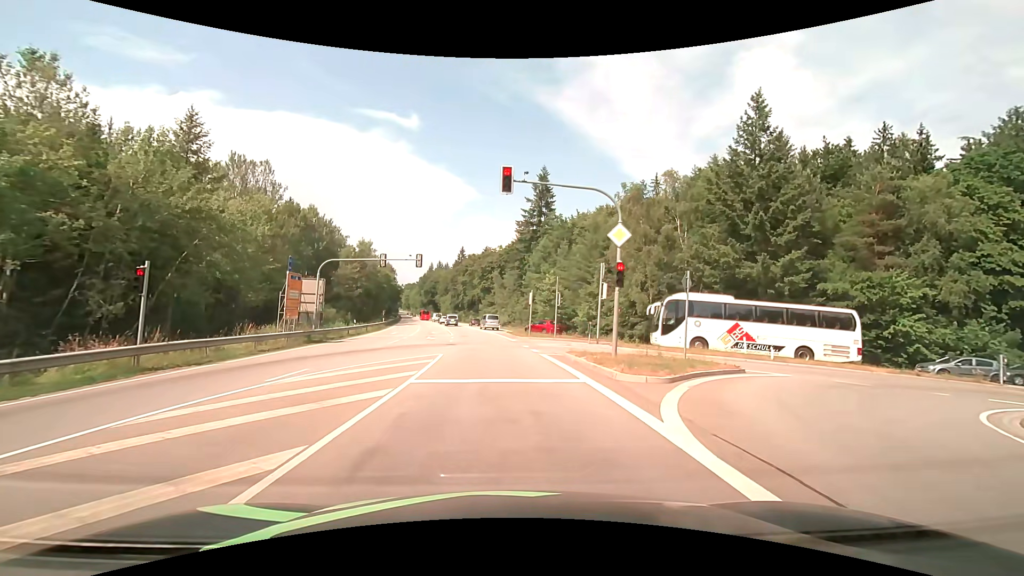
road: secondary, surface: asphalt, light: Day
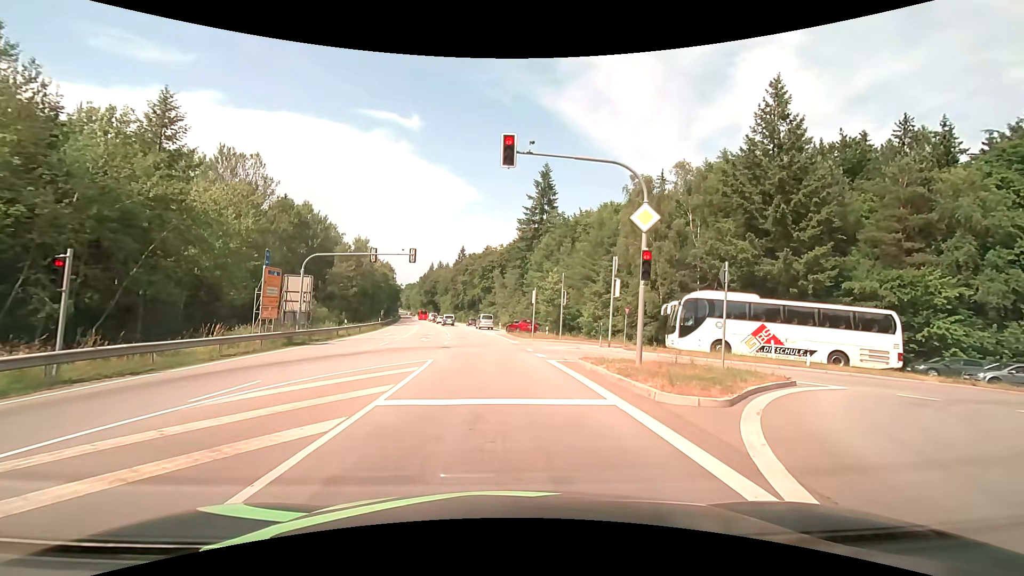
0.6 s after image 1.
(0.0, +2.8) m; 0°
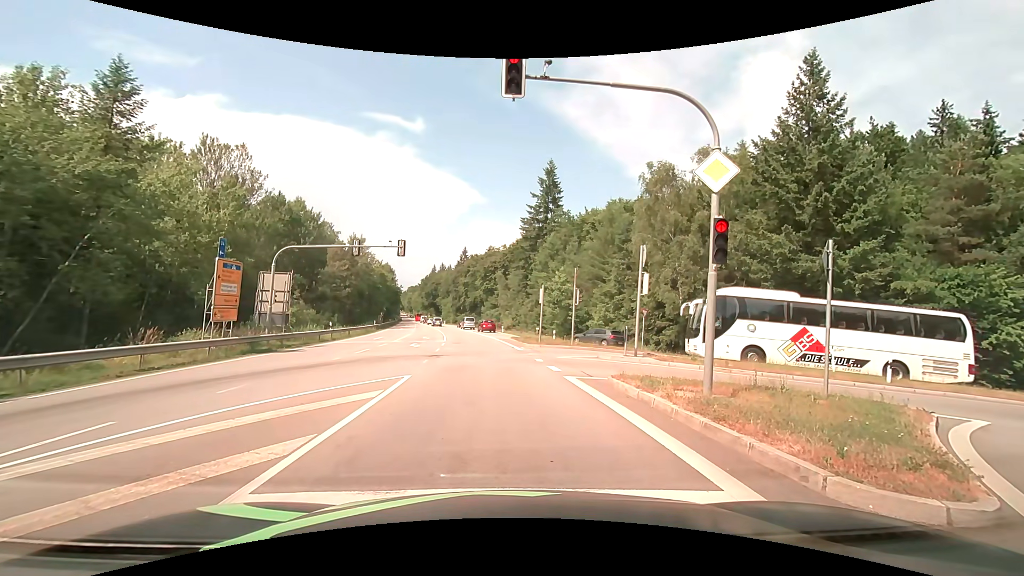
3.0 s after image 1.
(0.0, +4.2) m; -2°
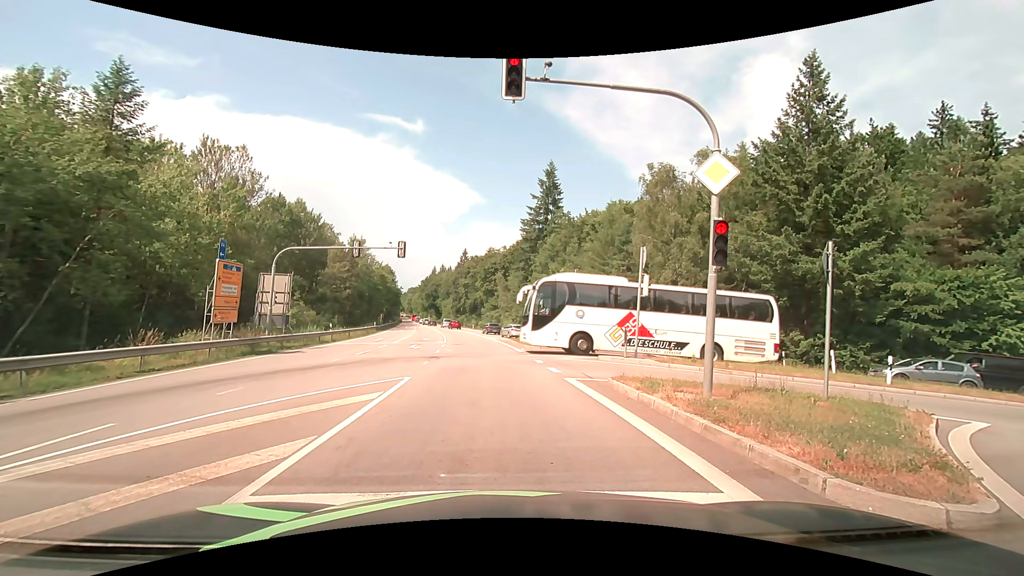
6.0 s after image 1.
(0.0, +0.1) m; 0°
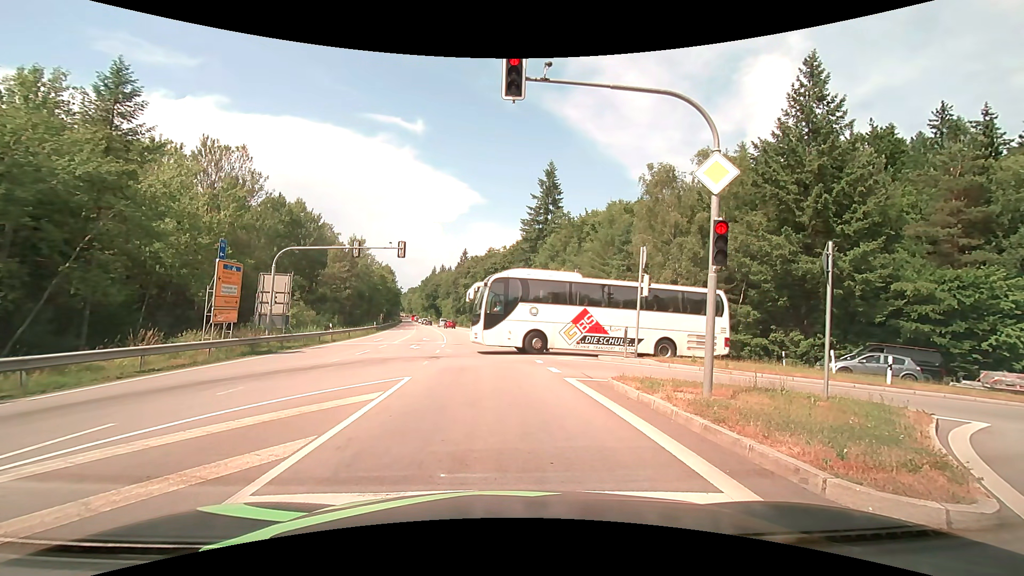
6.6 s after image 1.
(0.0, 0.0) m; 0°
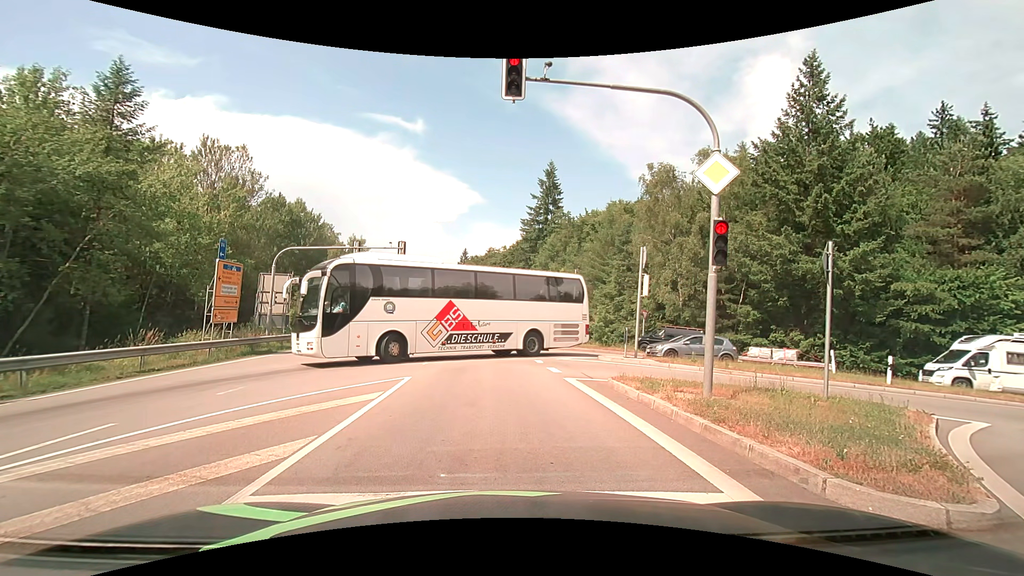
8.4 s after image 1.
(0.0, 0.0) m; 0°
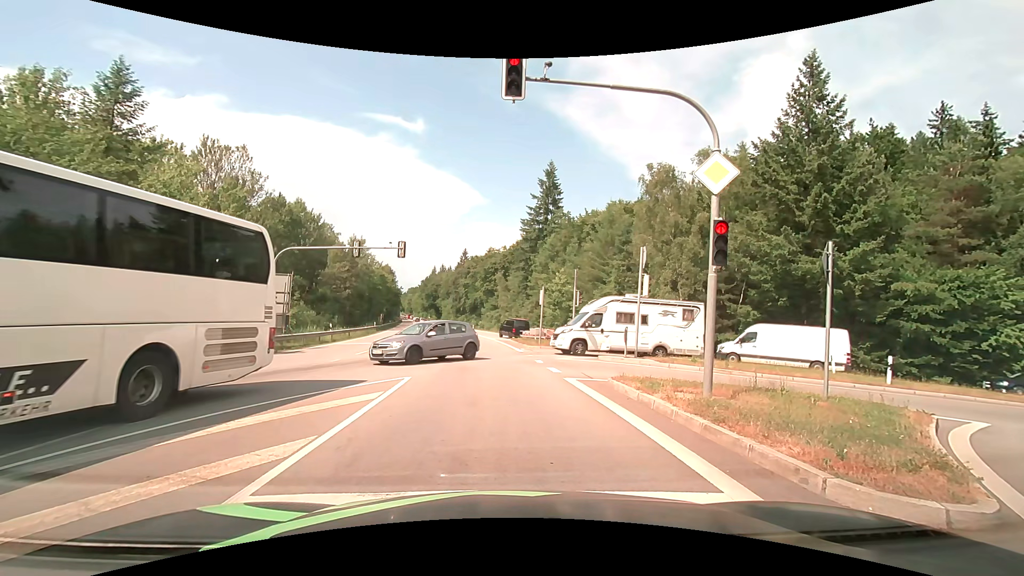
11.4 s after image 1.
(0.0, 0.0) m; 0°
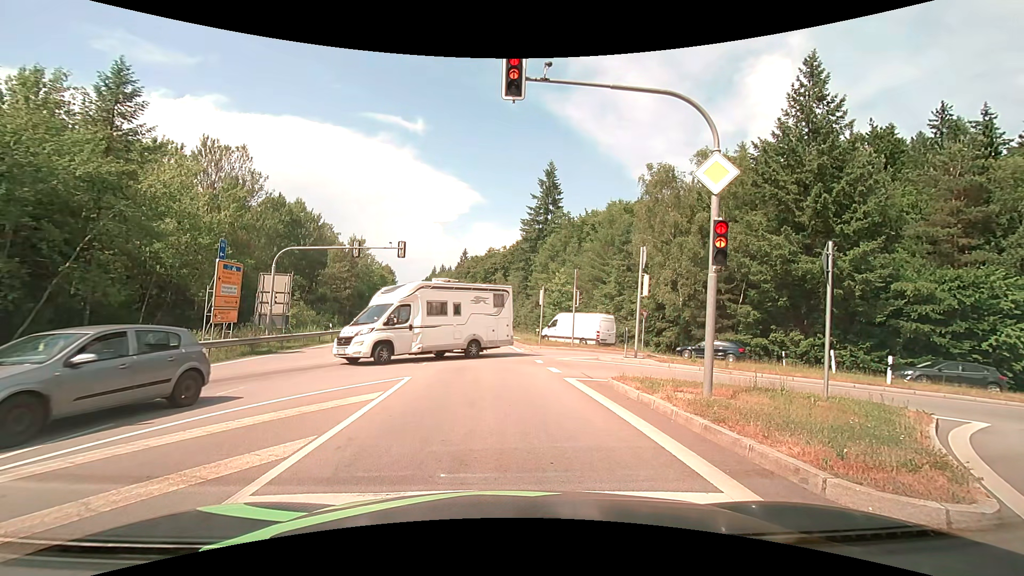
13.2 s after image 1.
(0.0, 0.0) m; 0°
(0, +10) (0, +20) (-1, +30) (-1, +40) (-2, +50) (-3, +60) (-4, +70) (-6, +80) (-7, +90) (-9, +100) m
